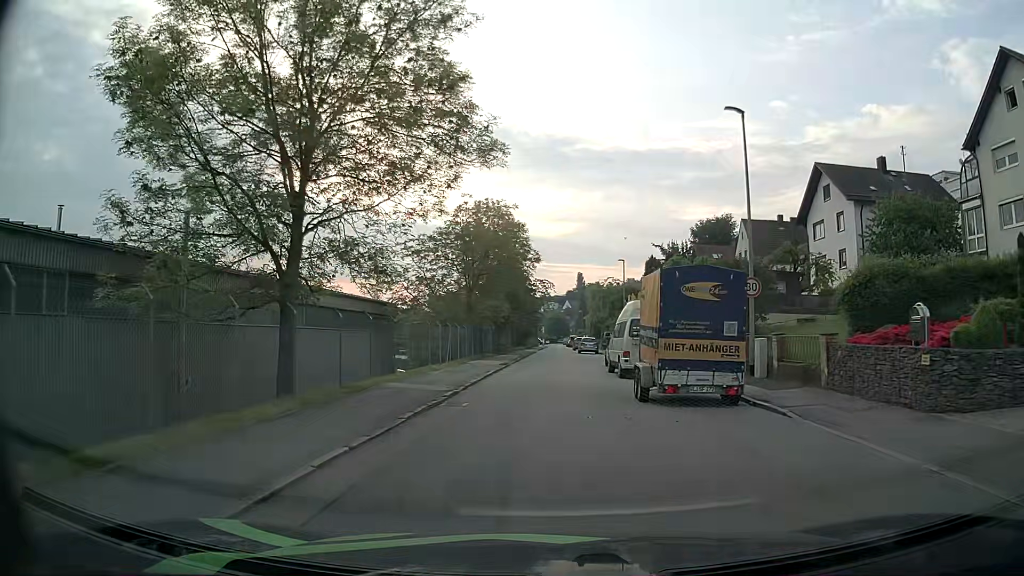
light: Day
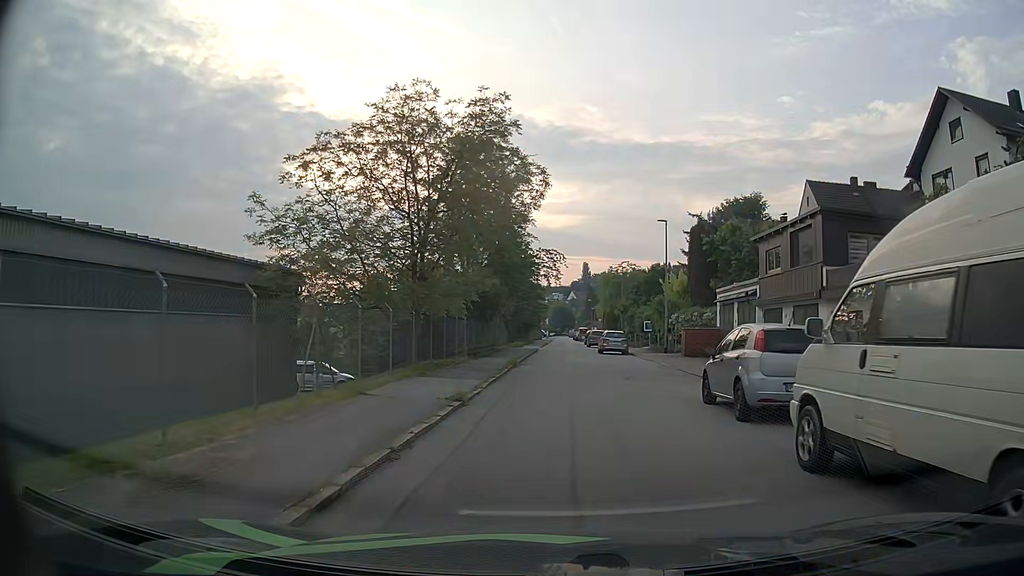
(-0.3, +18.1) m; -1°
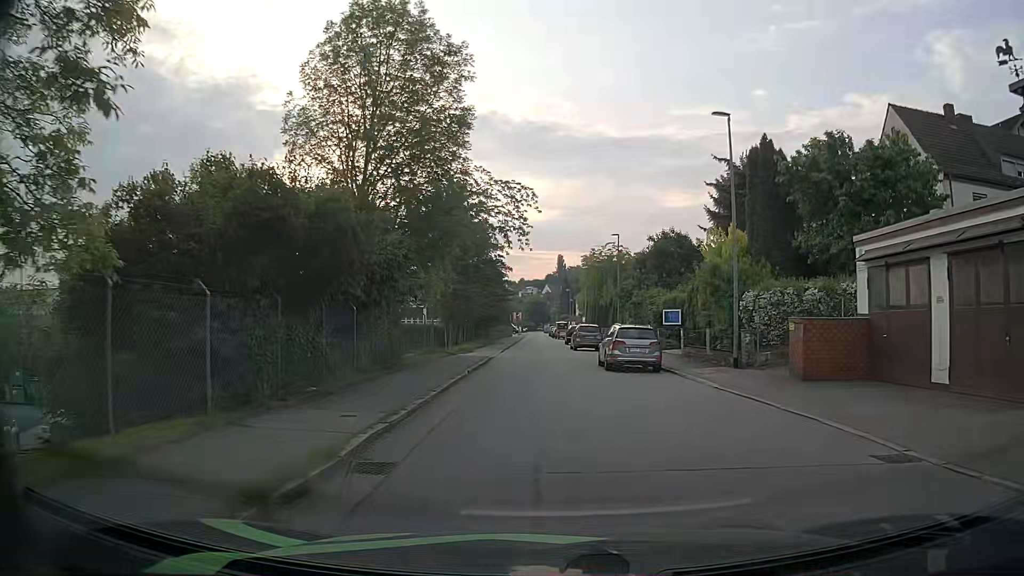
(+0.7, +20.5) m; +3°
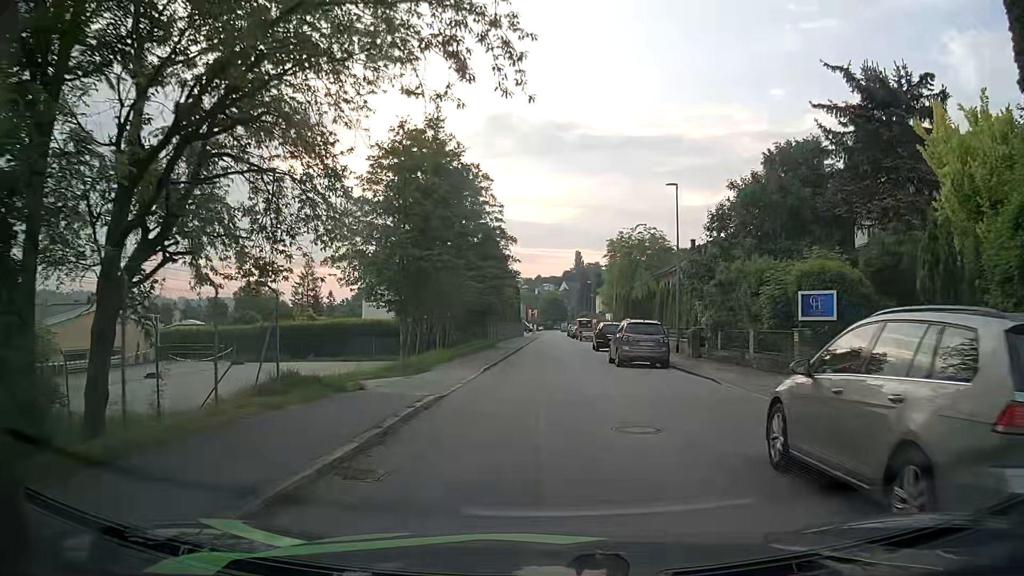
(-0.3, +17.7) m; -2°
(0, +10) (0, +20) (0, +30) (0, +40) (+1, +50) (+1, +60) (+1, +70) (+1, +80) (+1, +90) (+2, +100) m
